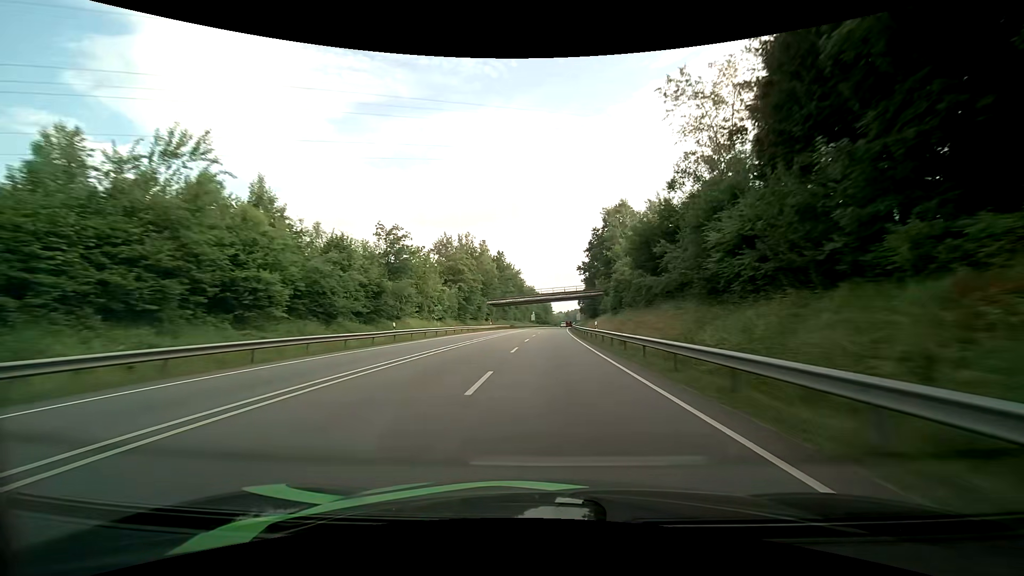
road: primary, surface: asphalt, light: Day
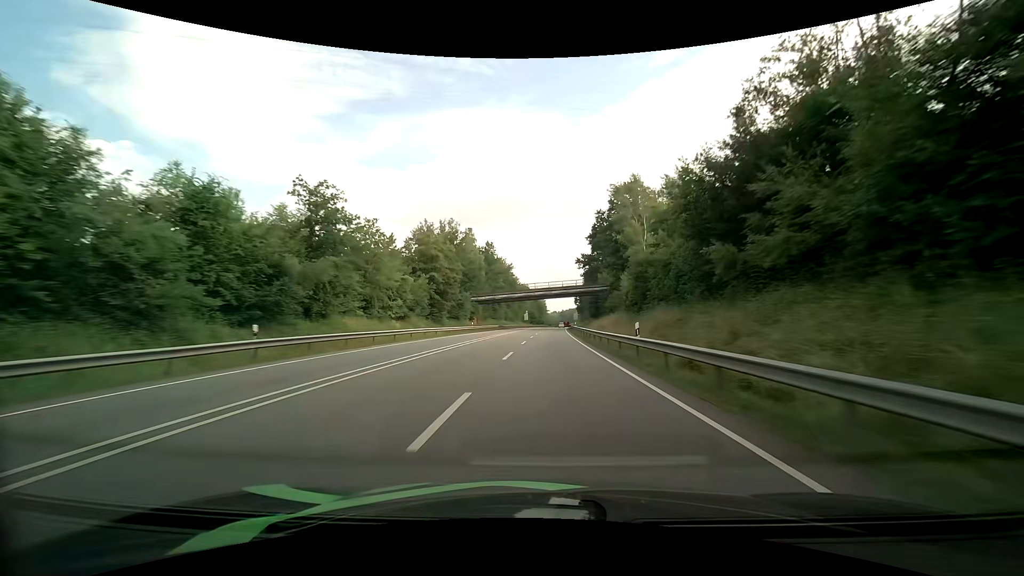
(0.0, +15.9) m; +1°
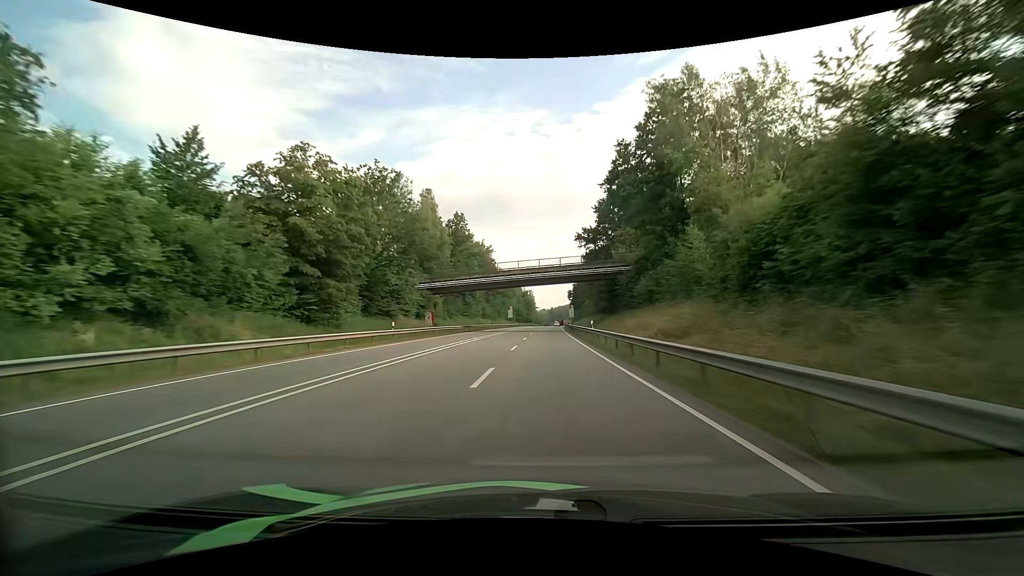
(+0.3, +31.8) m; +1°
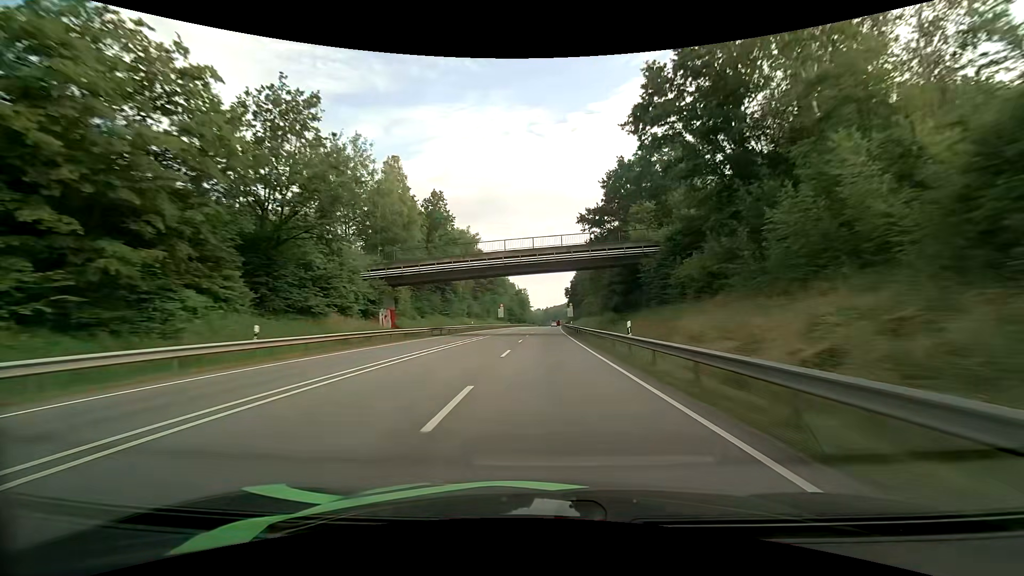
(+0.1, +16.0) m; +1°
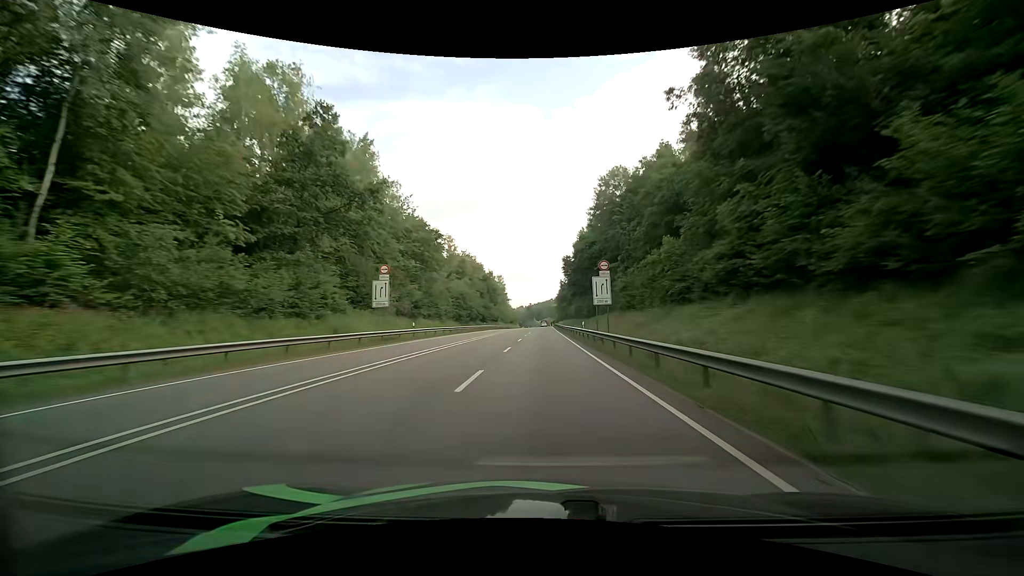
(+1.9, +81.6) m; +2°
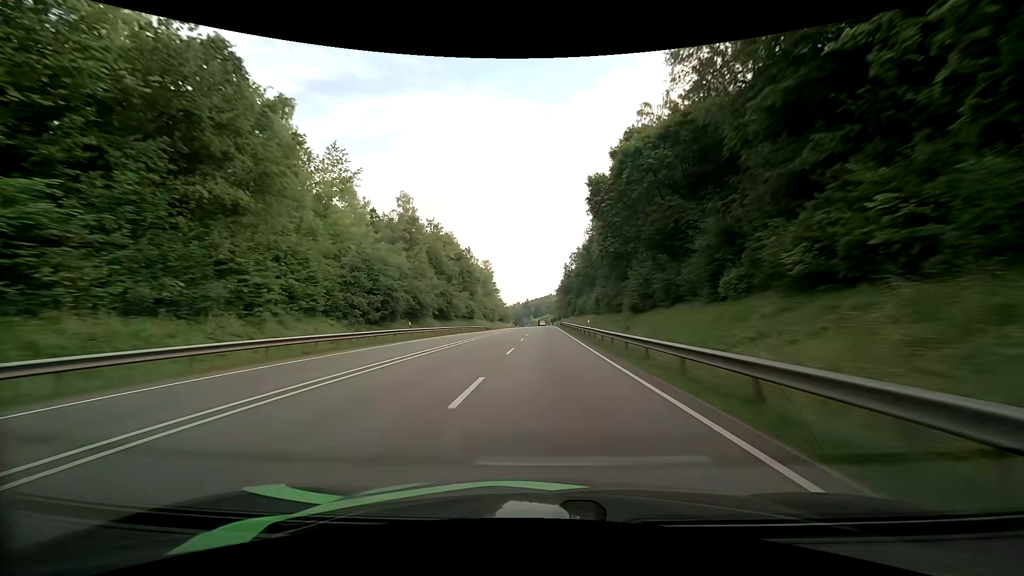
(0.0, +50.4) m; 0°
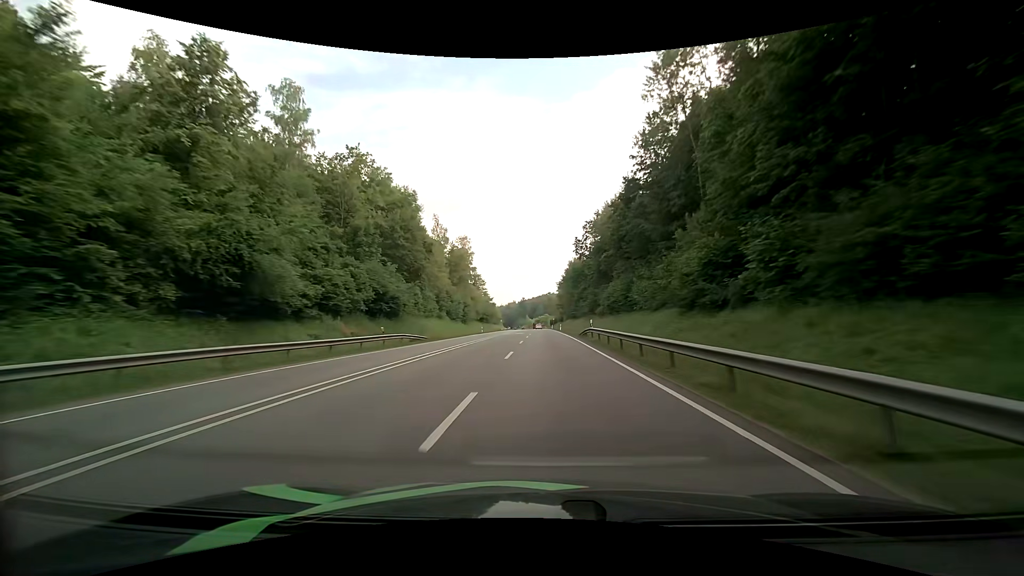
(+0.2, +51.0) m; 0°
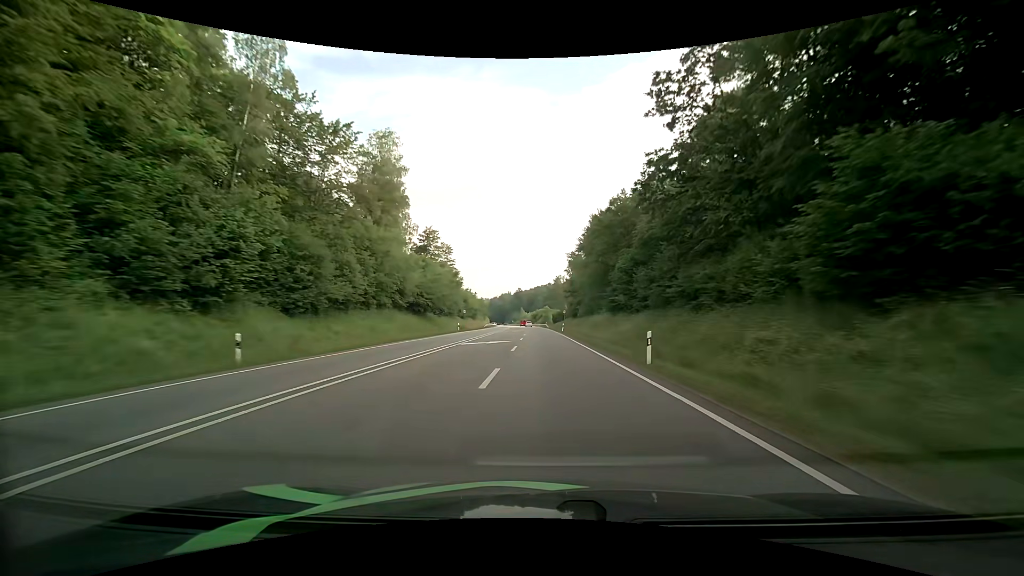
(-0.1, +68.4) m; 0°
(0, +10) (0, +20) (0, +30) (0, +40) (0, +50) (0, +60) (0, +70) (0, +80) (-1, +90) (-1, +100) m
